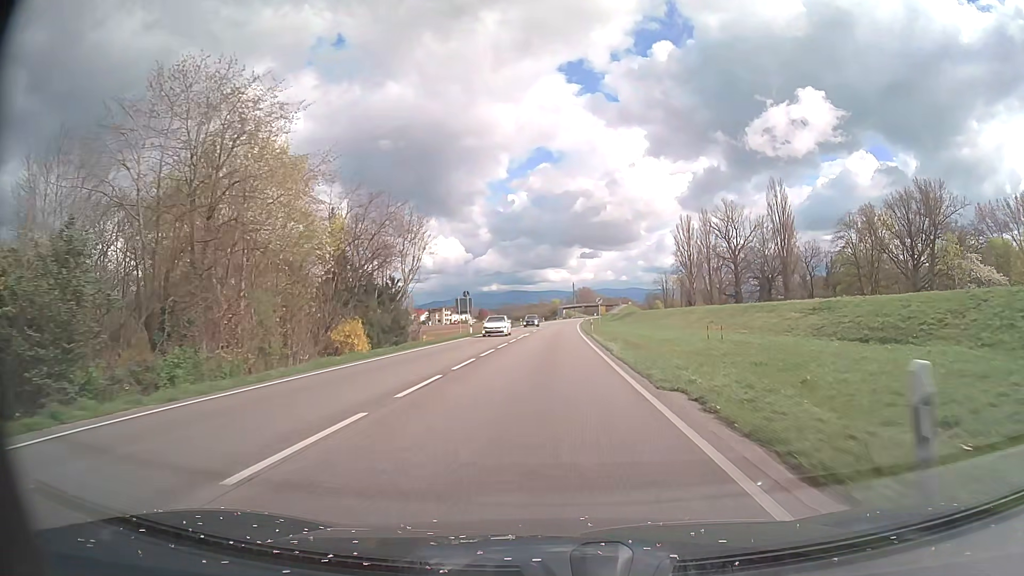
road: primary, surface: asphalt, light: Day
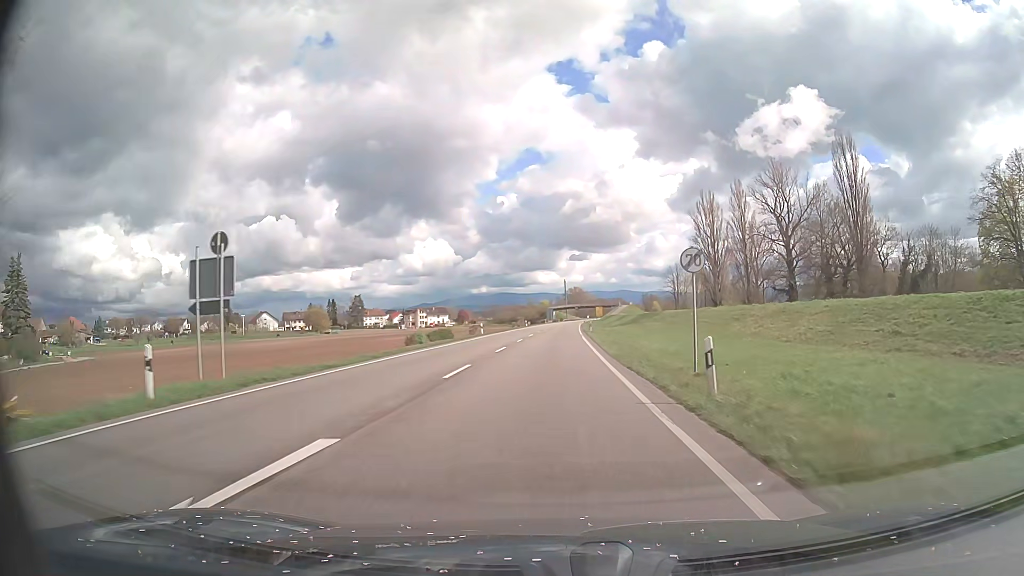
(+0.4, +43.7) m; +1°
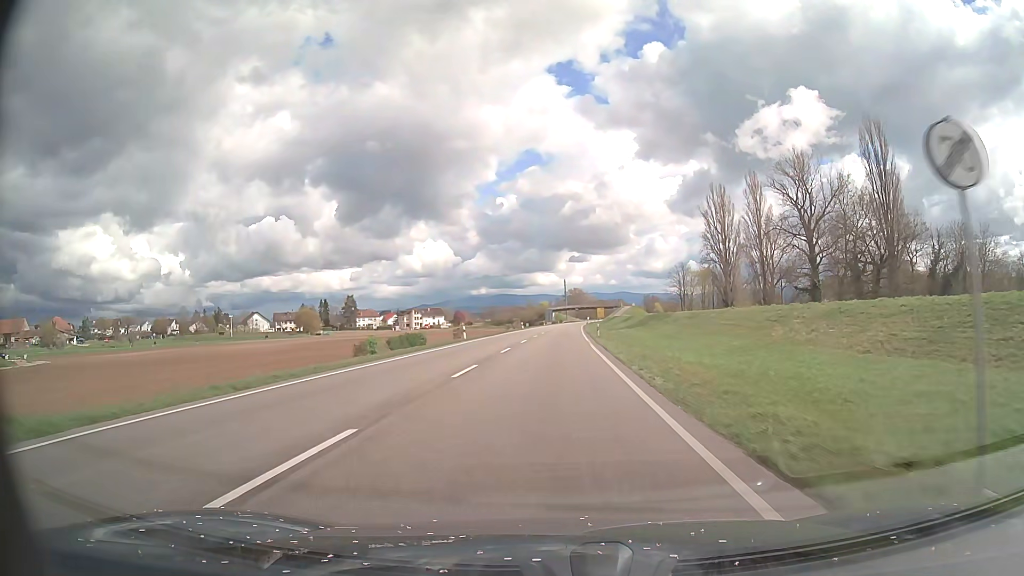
(0.0, +11.4) m; 0°
(0, +10) (0, +20) (0, +30) (0, +40) (+1, +50) (+1, +60) (+1, +70) (+1, +80) (+2, +90) (+2, +100) m
